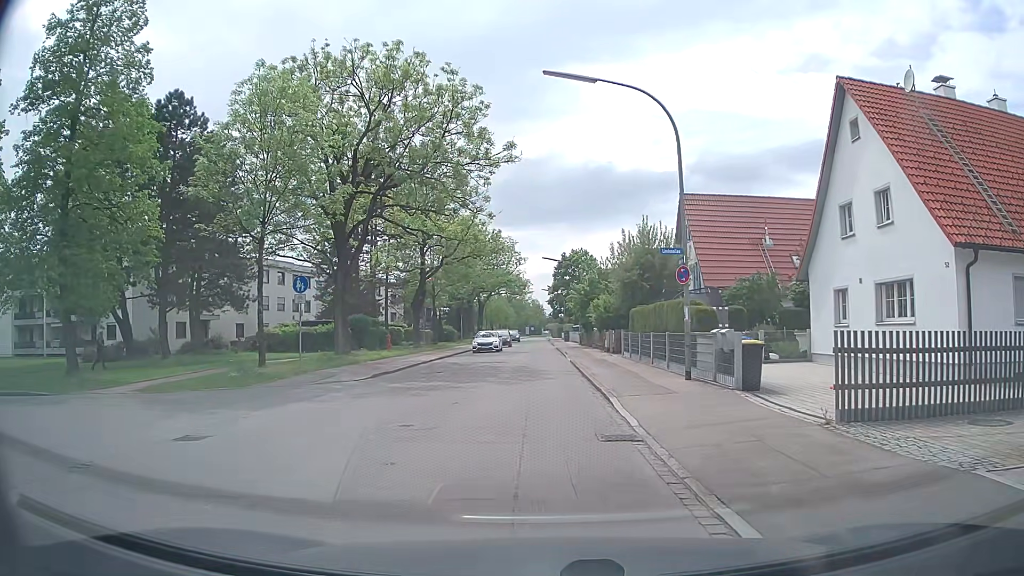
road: tertiary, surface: asphalt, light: Day
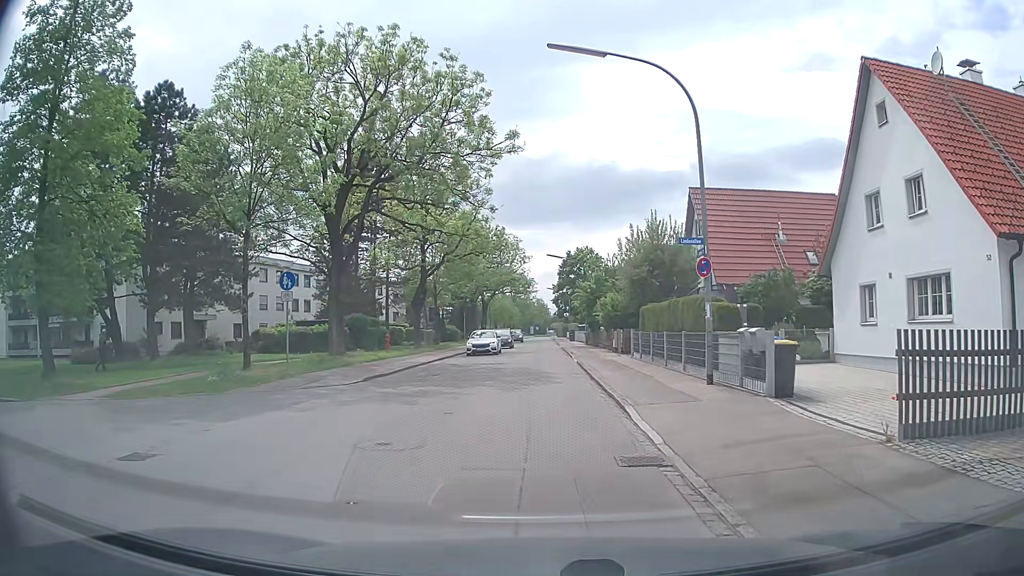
(0.0, +1.6) m; +1°
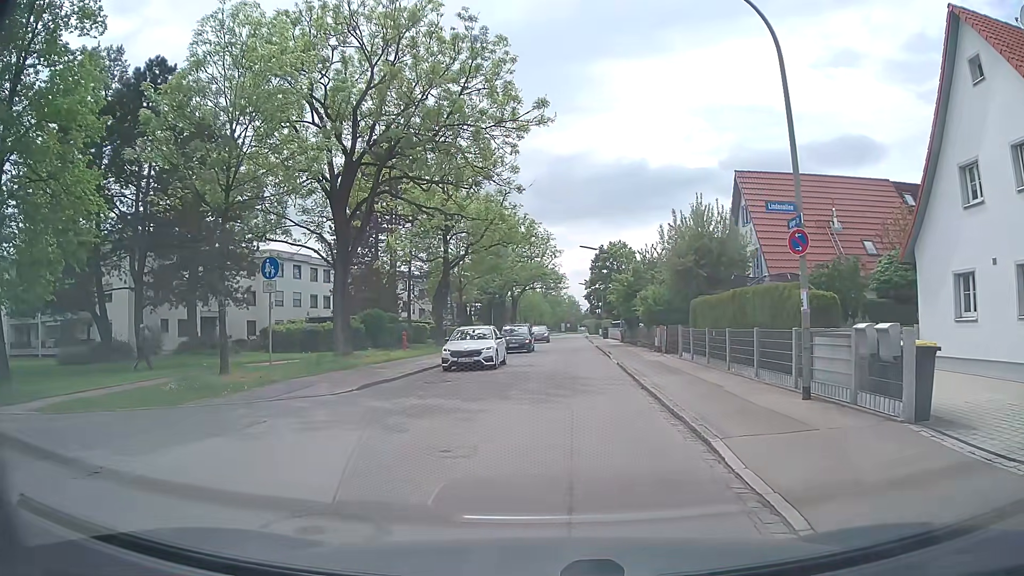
(-0.1, +3.5) m; -2°
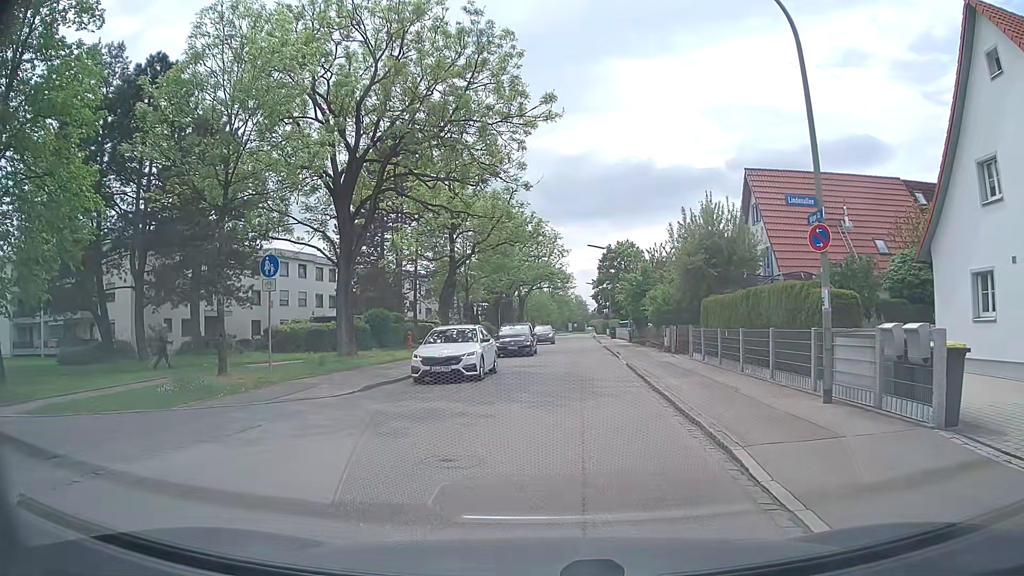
(0.0, +0.5) m; 0°
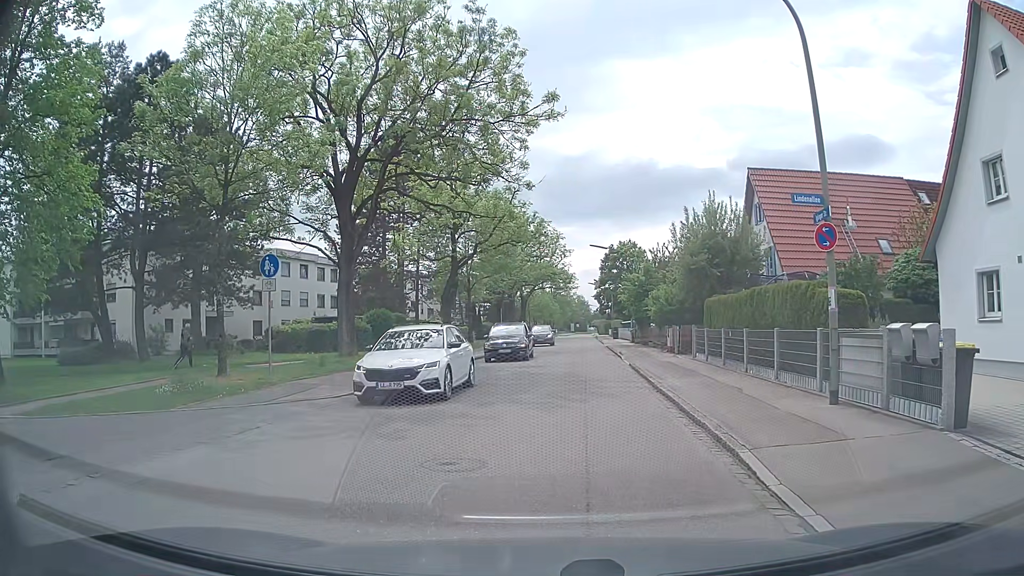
(0.0, +0.2) m; 0°
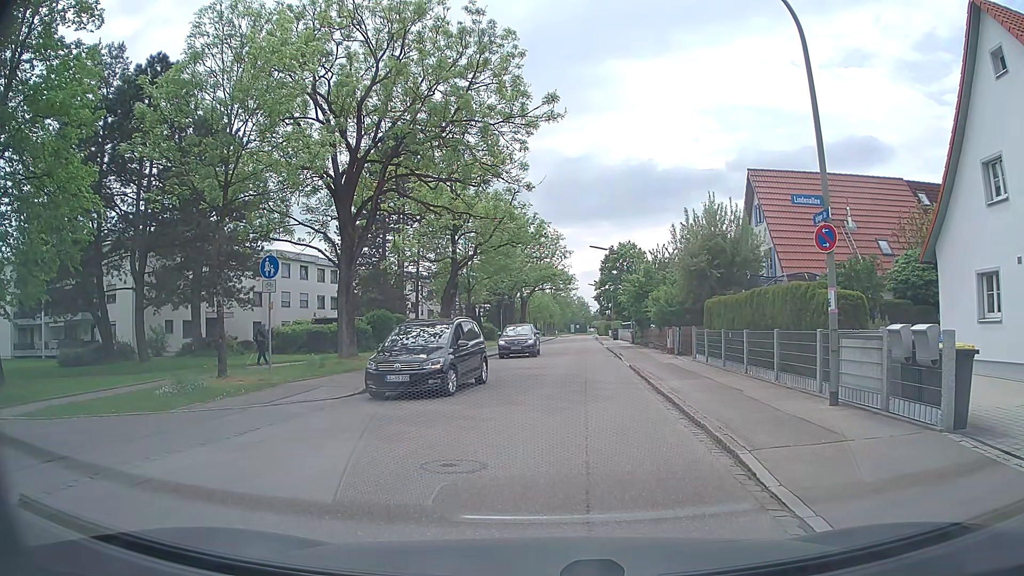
(0.0, +0.1) m; 0°
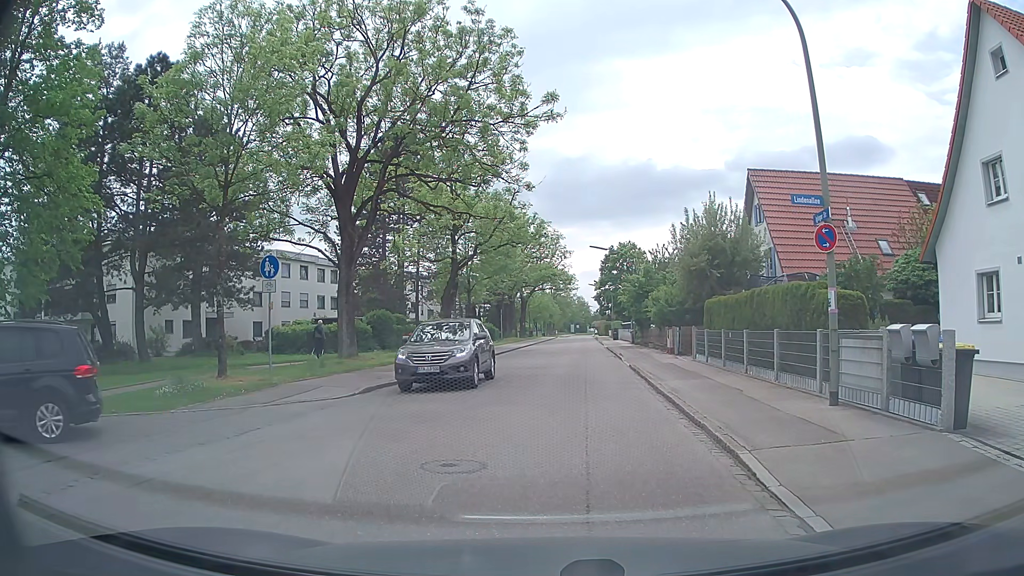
(0.0, 0.0) m; 0°
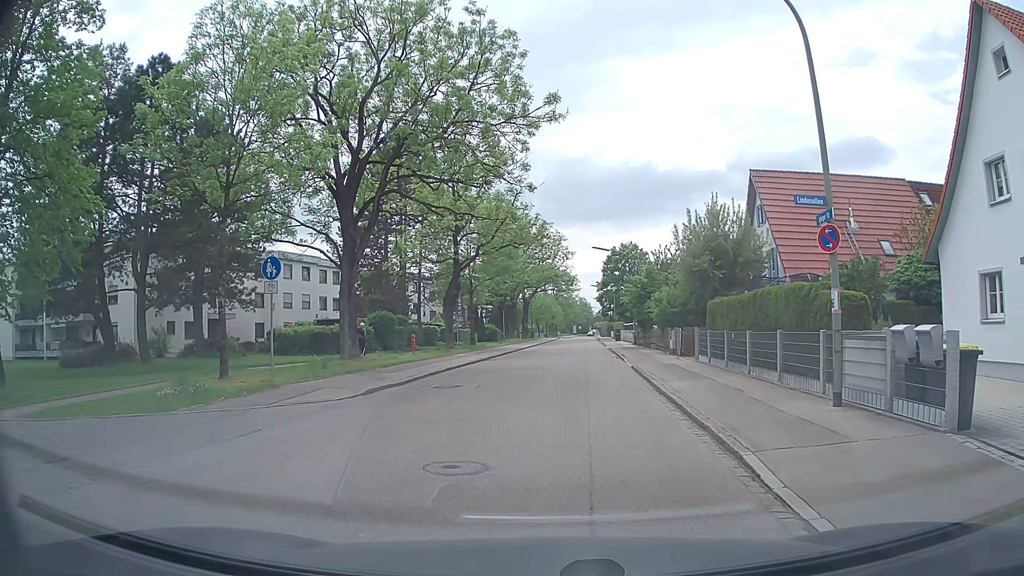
(0.0, 0.0) m; 0°
